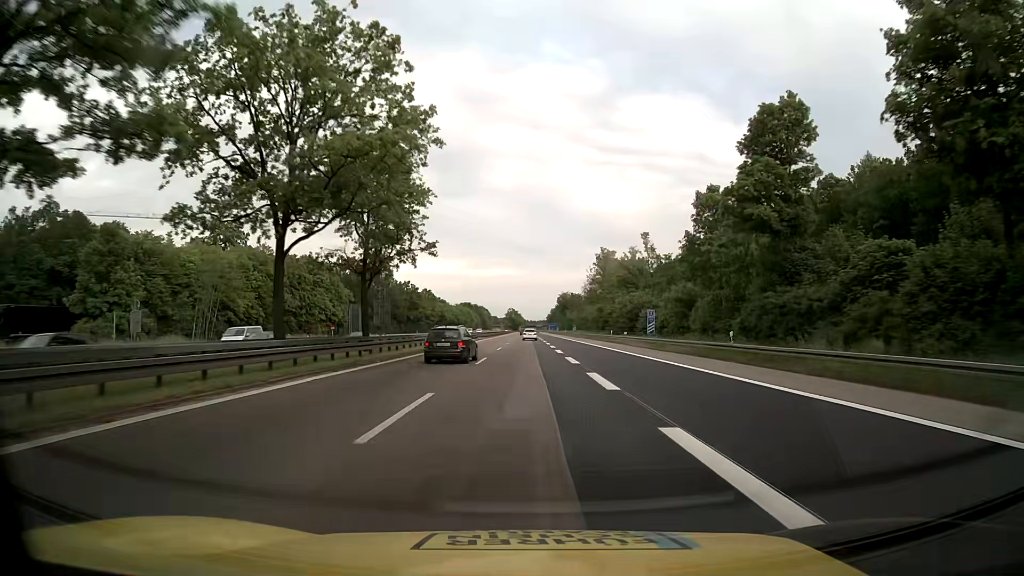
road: motorway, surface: asphalt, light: Day
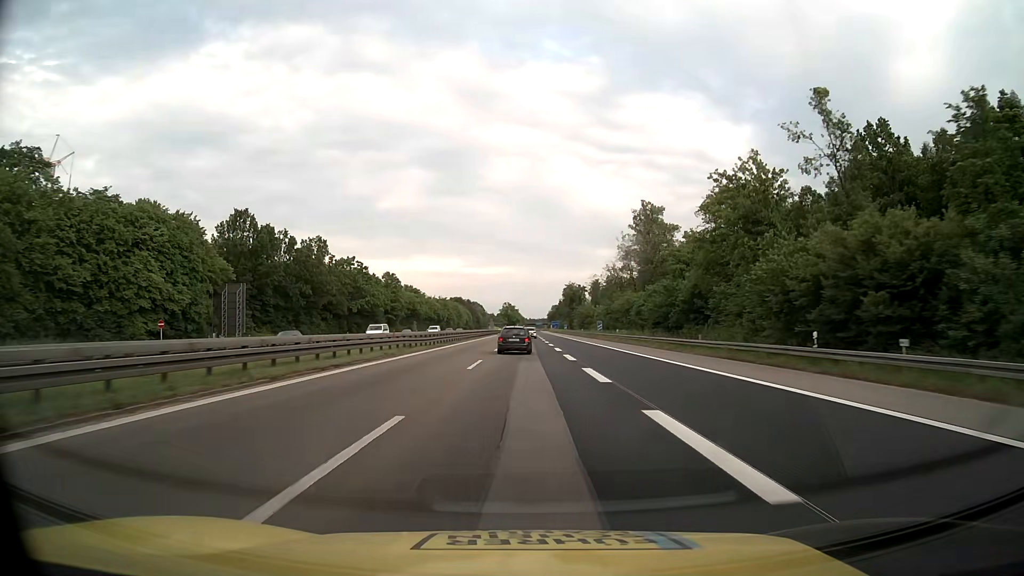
(0.0, +58.4) m; 0°
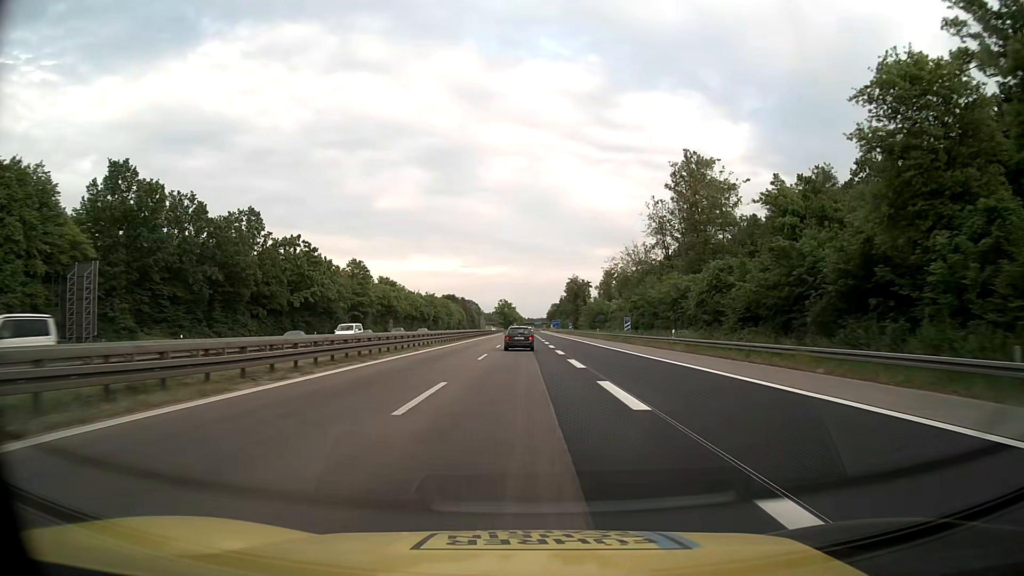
(+0.1, +30.1) m; 0°
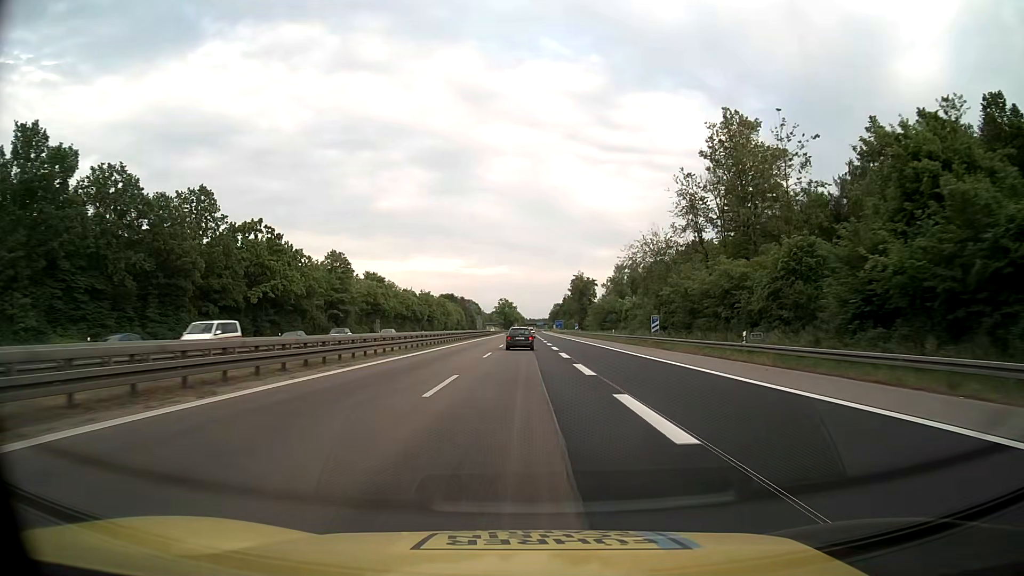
(0.0, +15.3) m; 0°
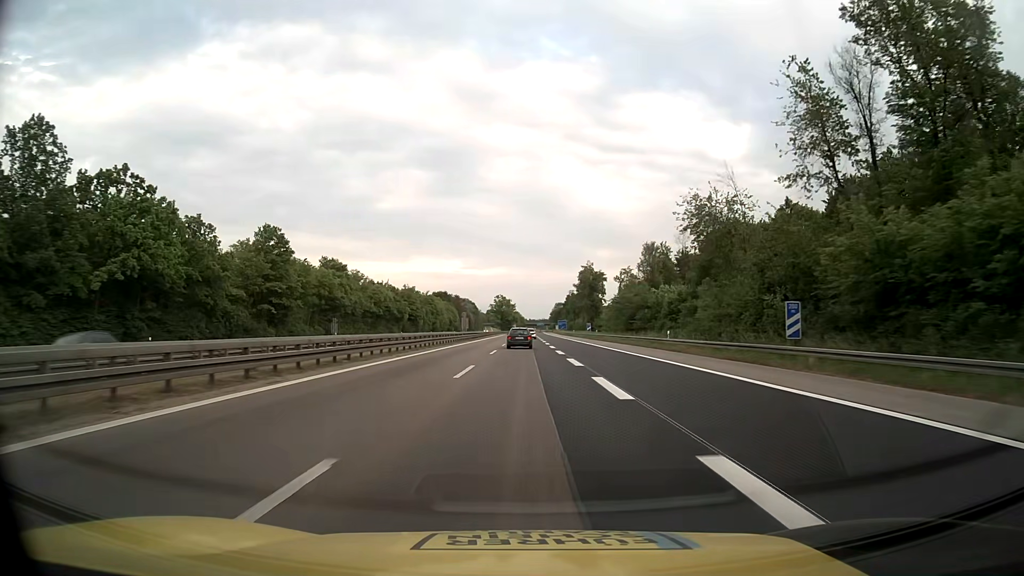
(-0.1, +31.0) m; 0°
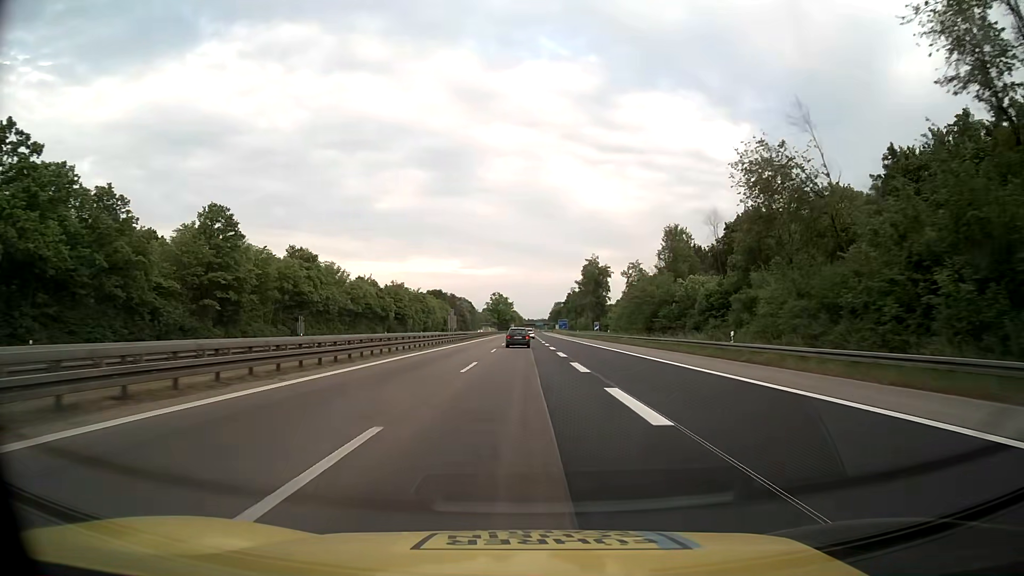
(0.0, +15.7) m; 0°
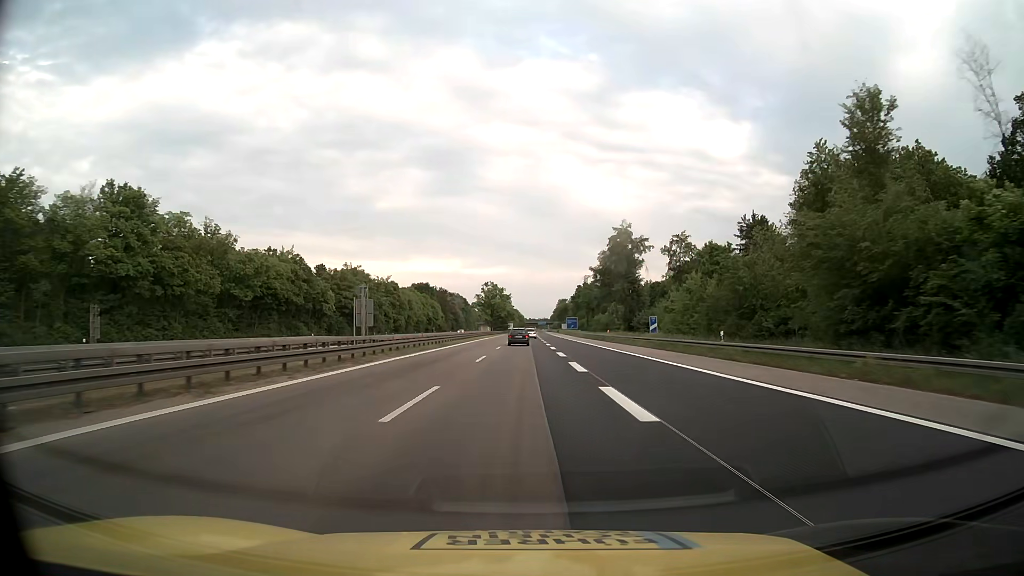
(-0.1, +47.7) m; 0°
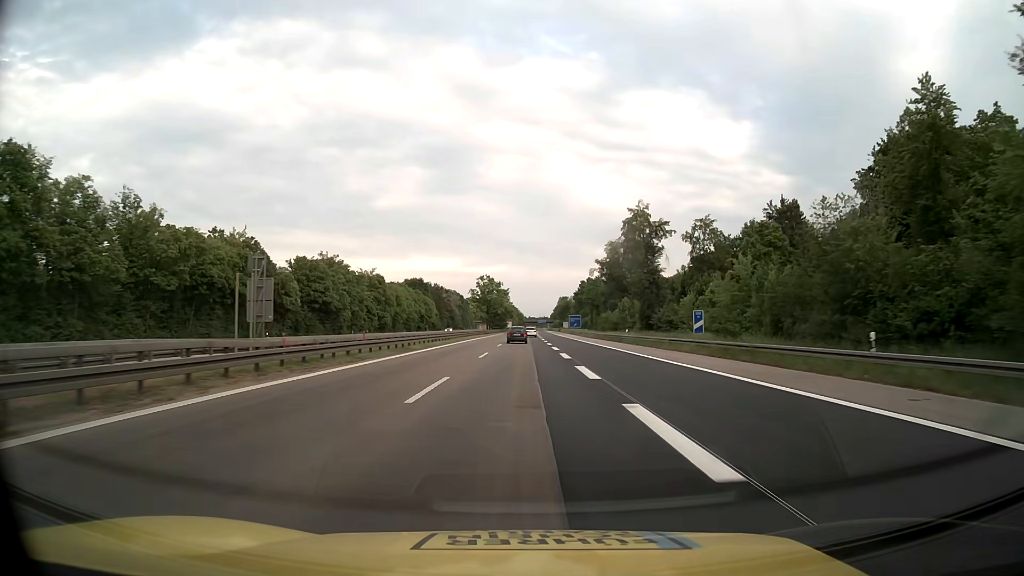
(0.0, +16.1) m; 0°
(0, +10) (0, +20) (0, +30) (0, +40) (0, +50) (0, +60) (0, +70) (0, +80) (0, +90) (0, +100) m
